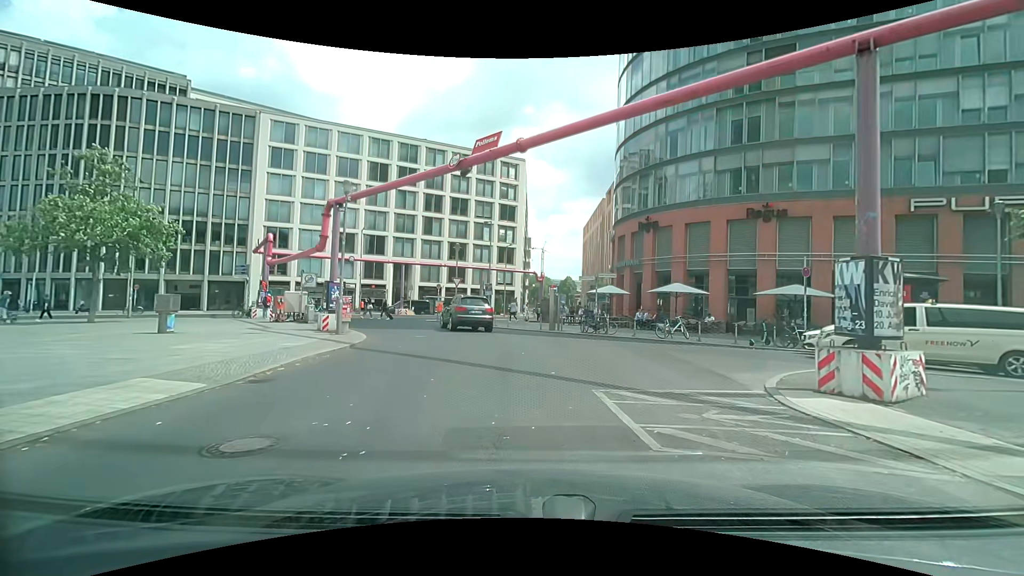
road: residential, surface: asphalt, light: Day
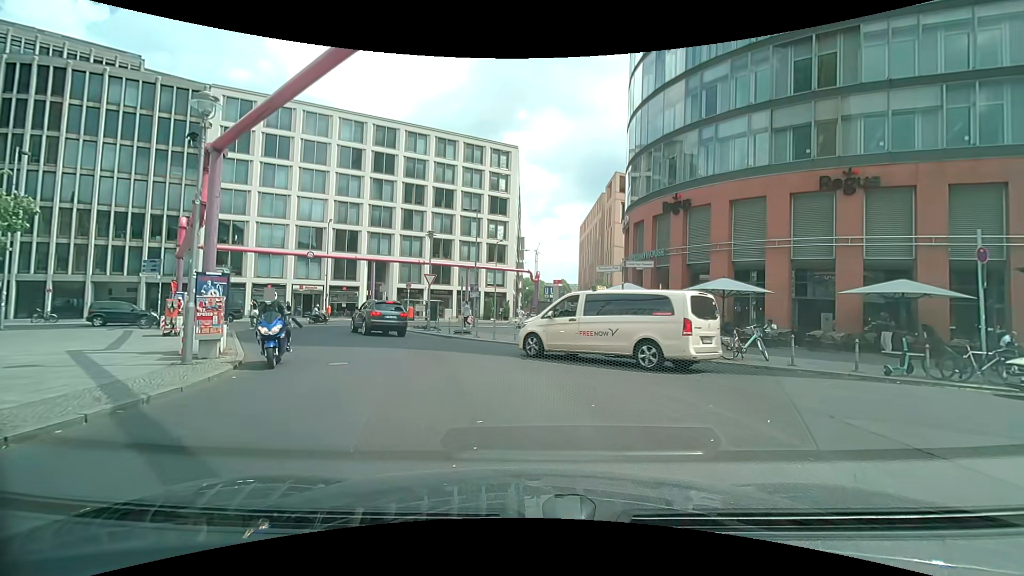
(+0.1, +7.9) m; +1°
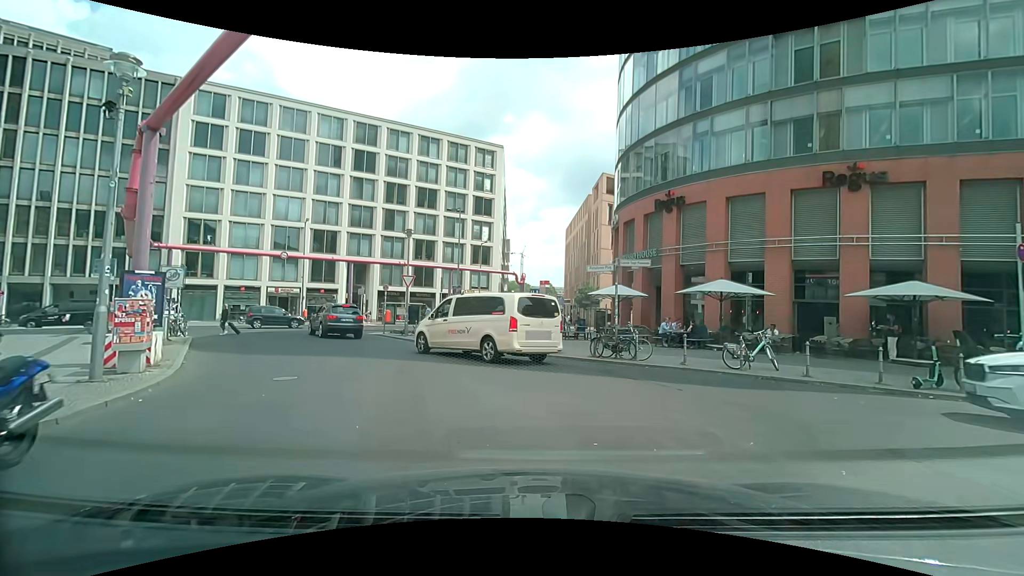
(0.0, +1.7) m; +2°
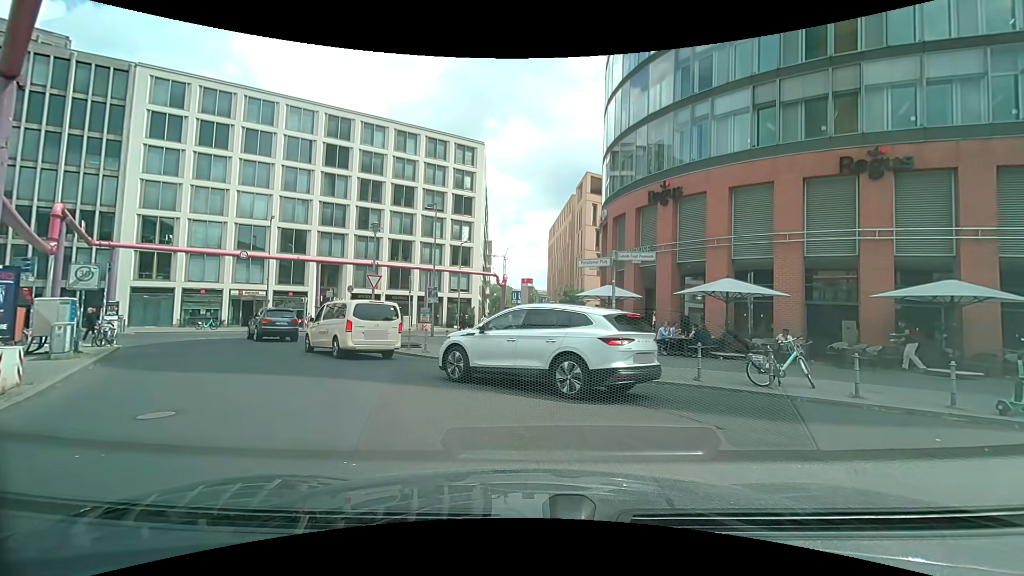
(0.0, +2.8) m; 0°
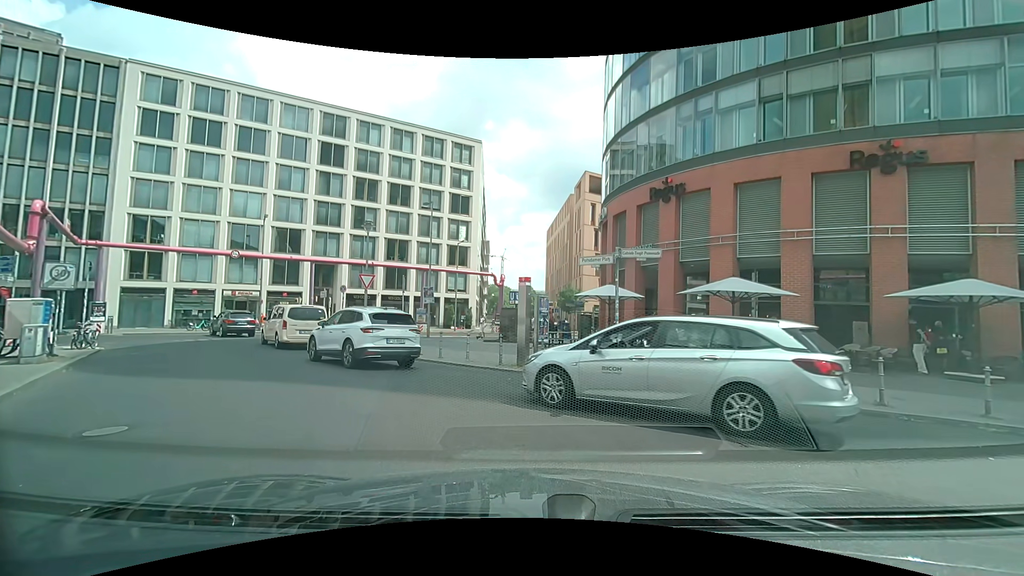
(0.0, +0.8) m; 0°
